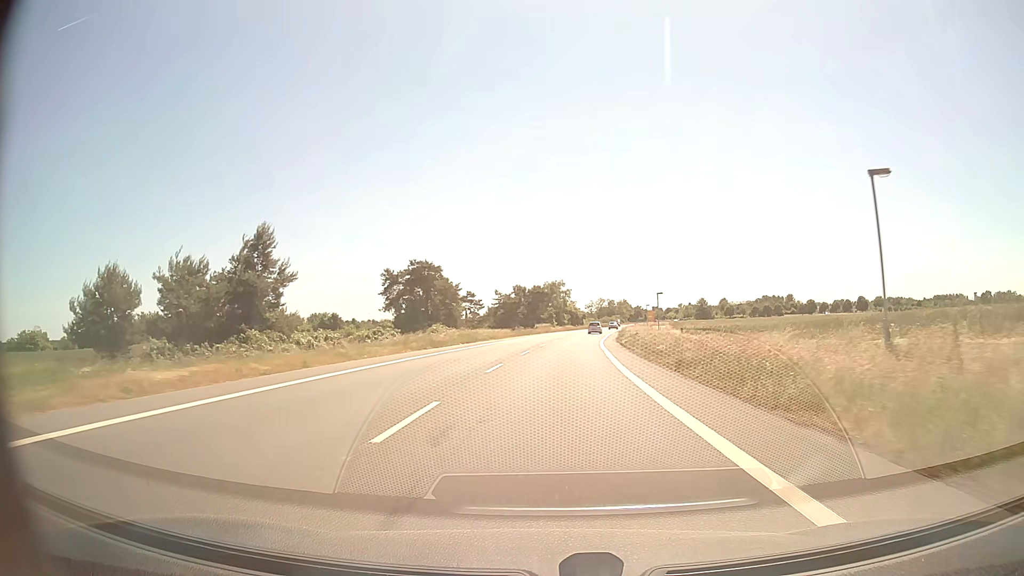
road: primary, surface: asphalt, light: Day
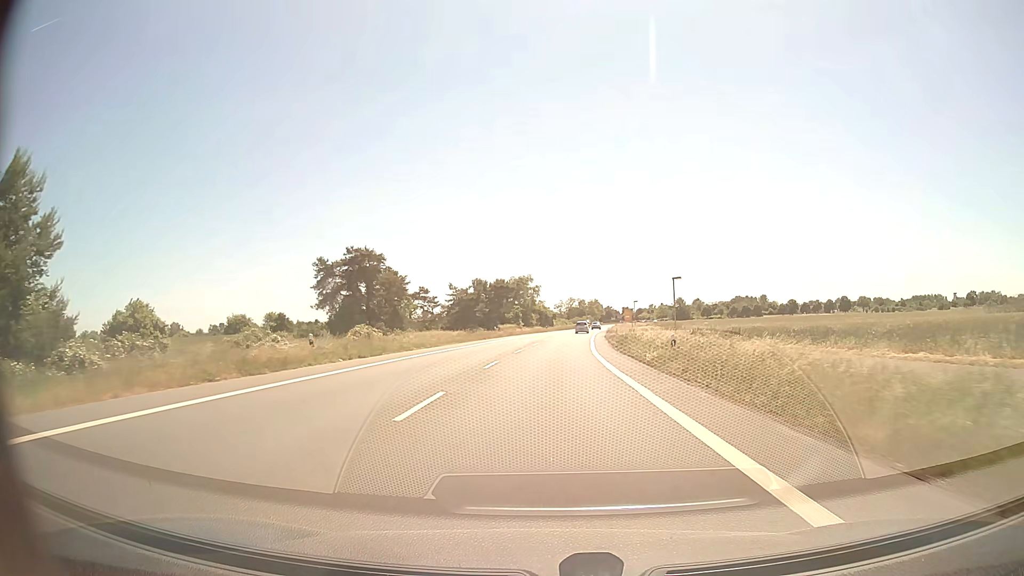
(+0.5, +22.0) m; +3°
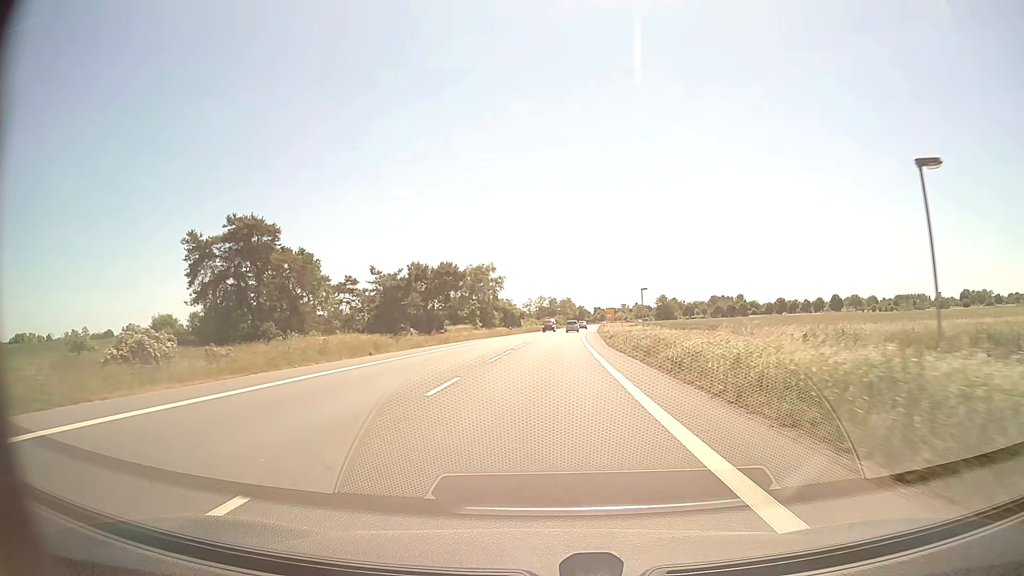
(+0.9, +32.5) m; +3°
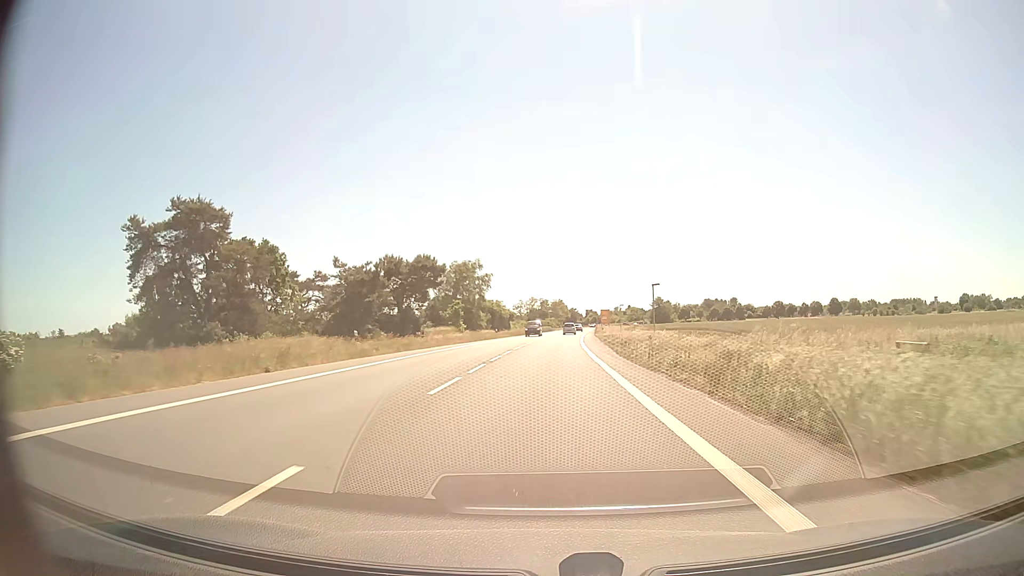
(+0.1, +10.8) m; +1°
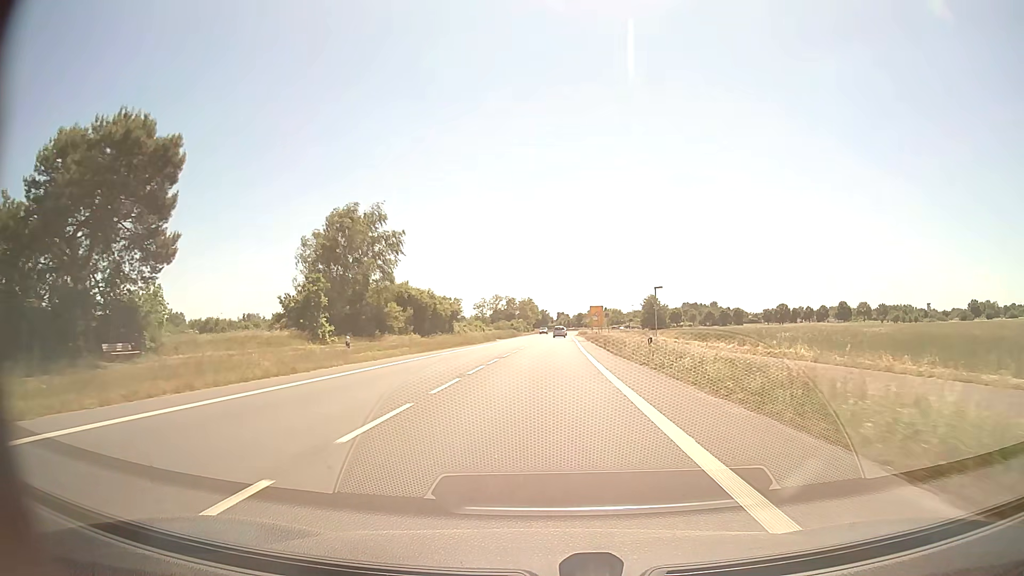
(+1.4, +53.1) m; +3°
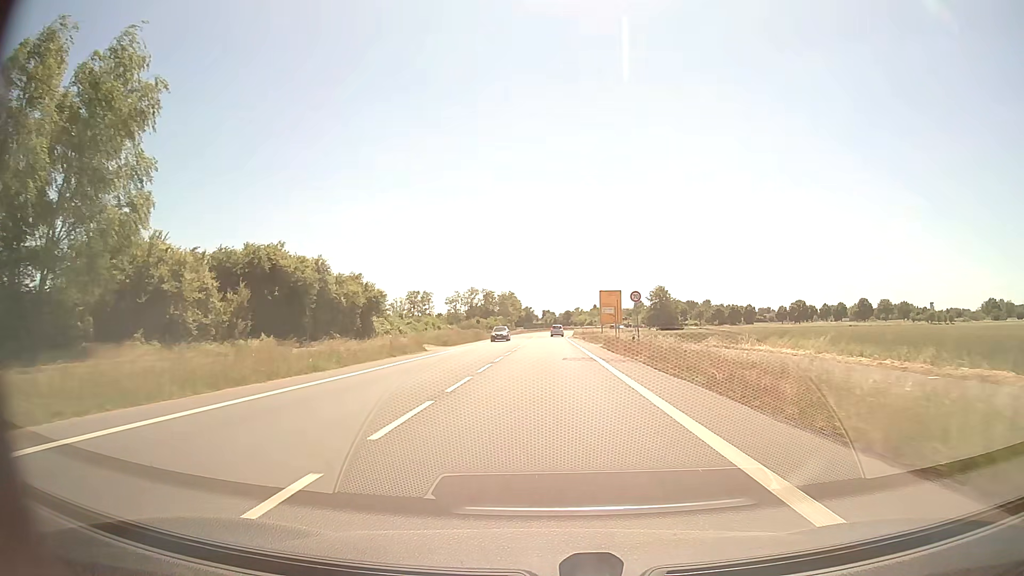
(+0.5, +41.9) m; +1°
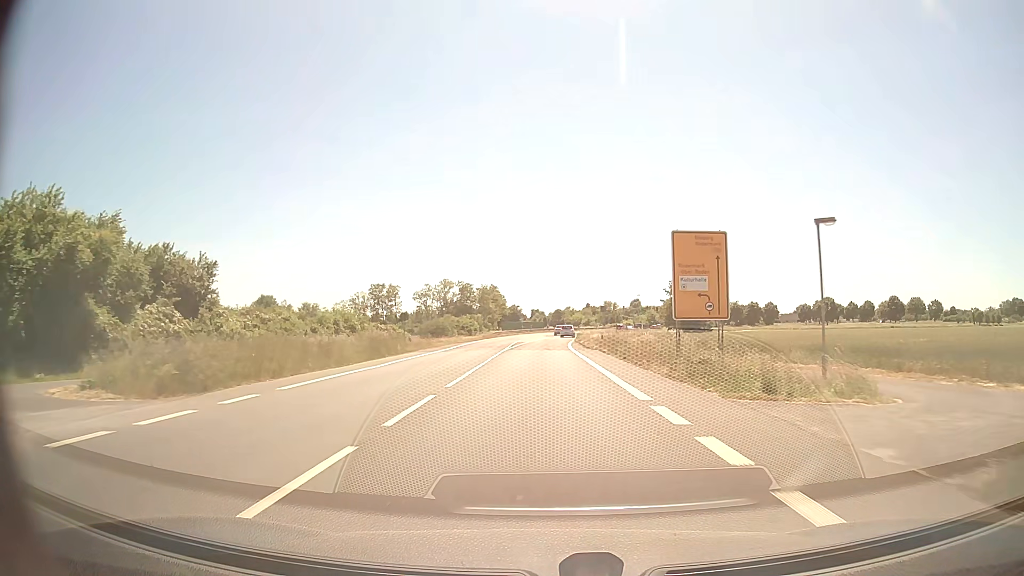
(+0.3, +40.8) m; +1°
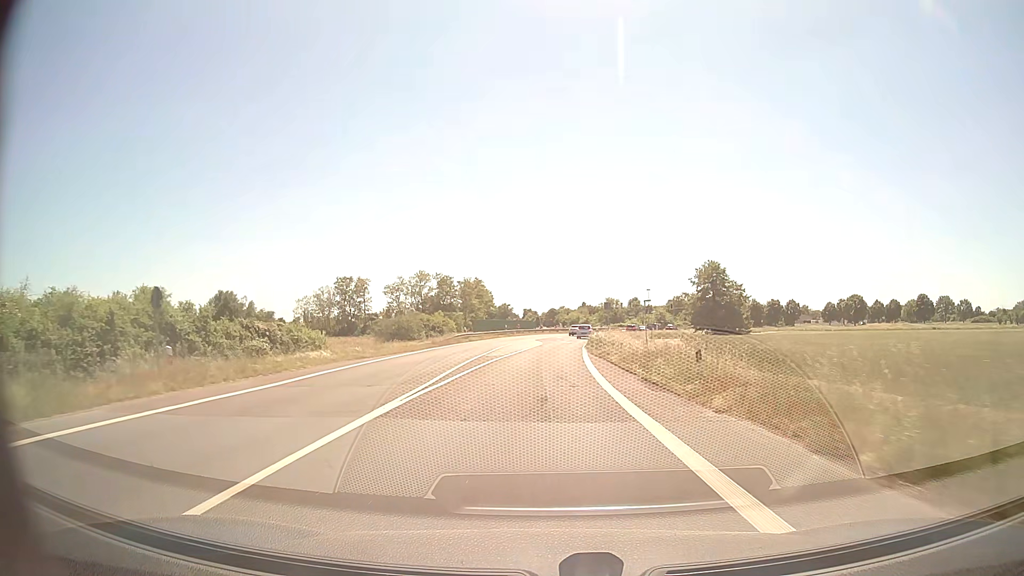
(+0.2, +30.0) m; +1°
(0, +10) (0, +20) (0, +30) (0, +40) (+1, +50) (+1, +60) (+1, +70) (+2, +80) (+4, +90) (+6, +100) m
